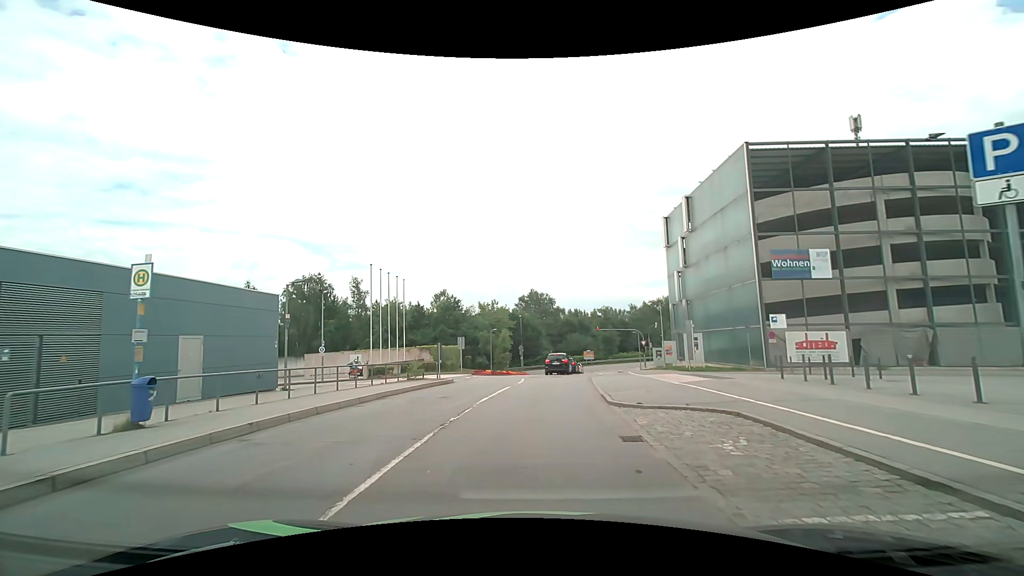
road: residential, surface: asphalt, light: Day
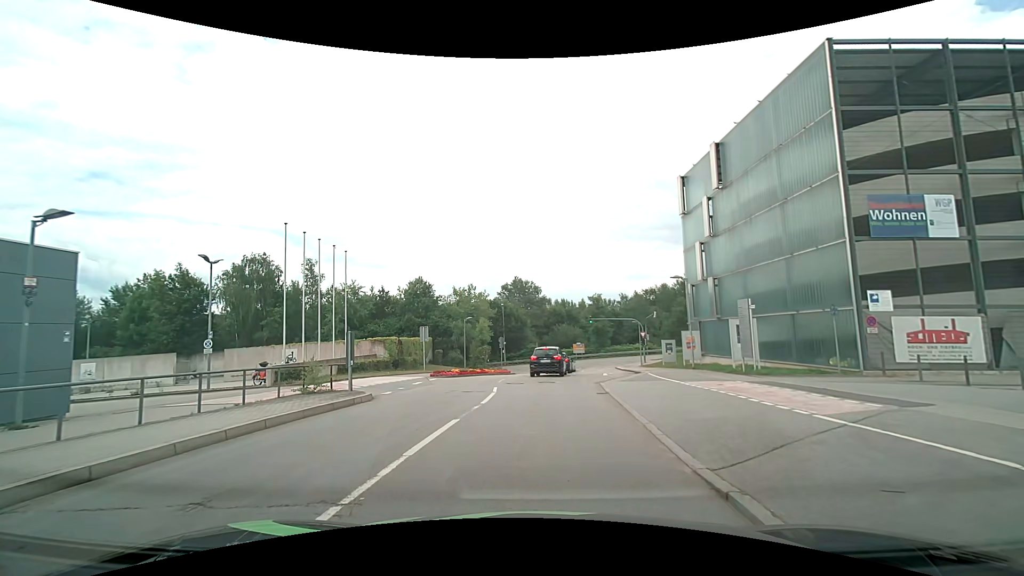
(+0.2, +10.2) m; +1°
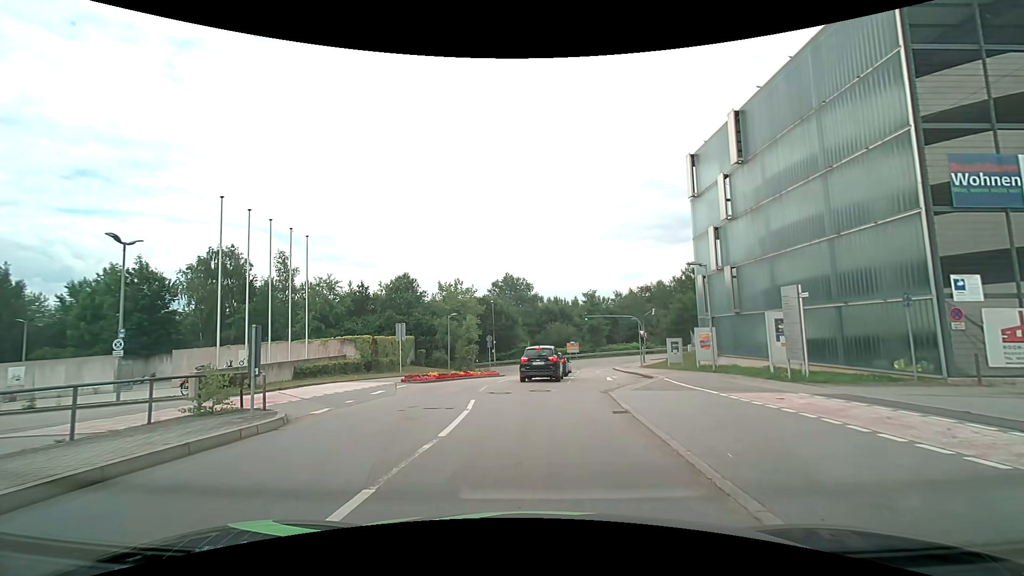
(+0.1, +4.5) m; +2°
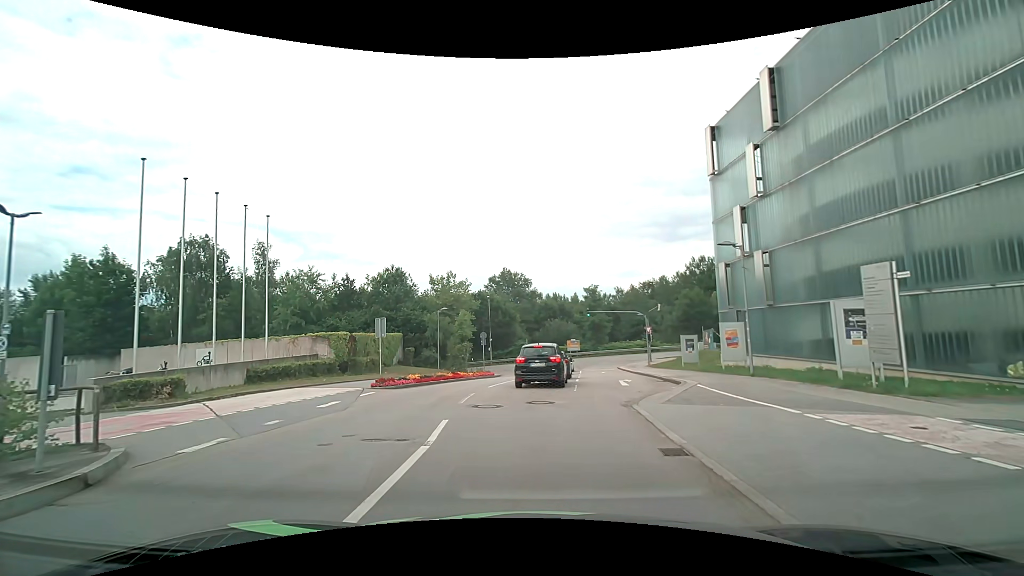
(0.0, +4.2) m; +1°
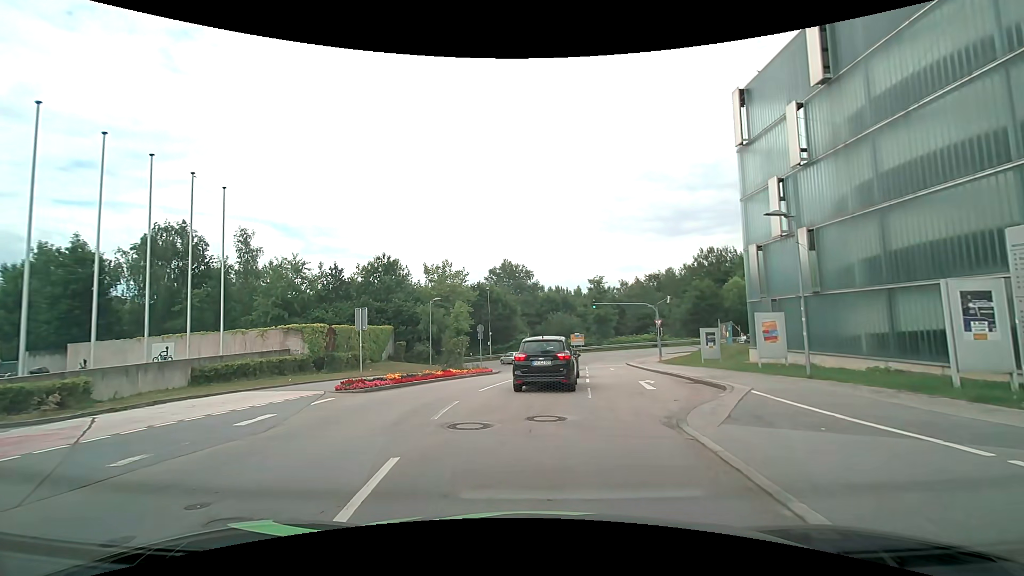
(0.0, +3.7) m; 0°
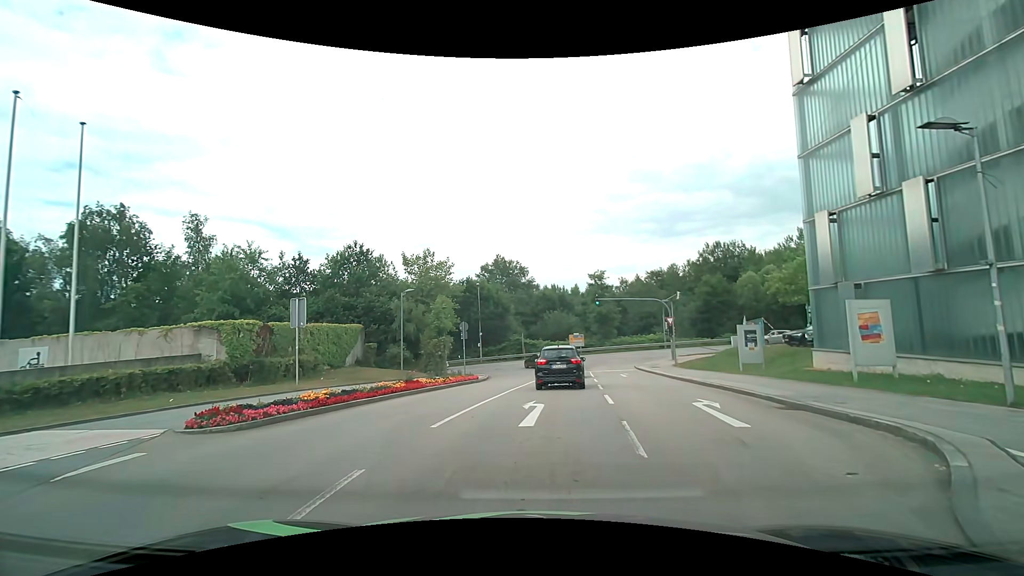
(0.0, +6.6) m; 0°
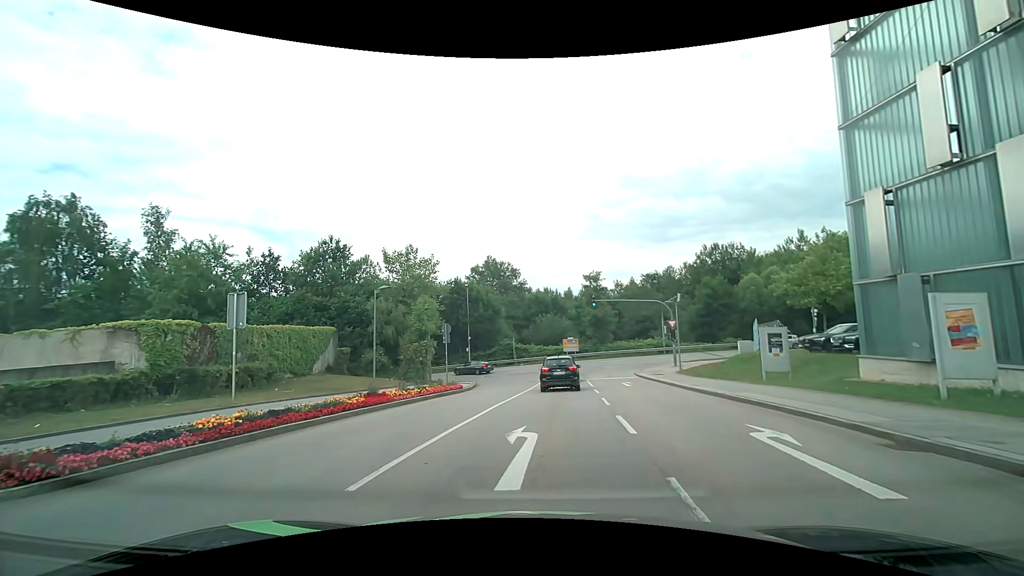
(0.0, +3.7) m; +1°
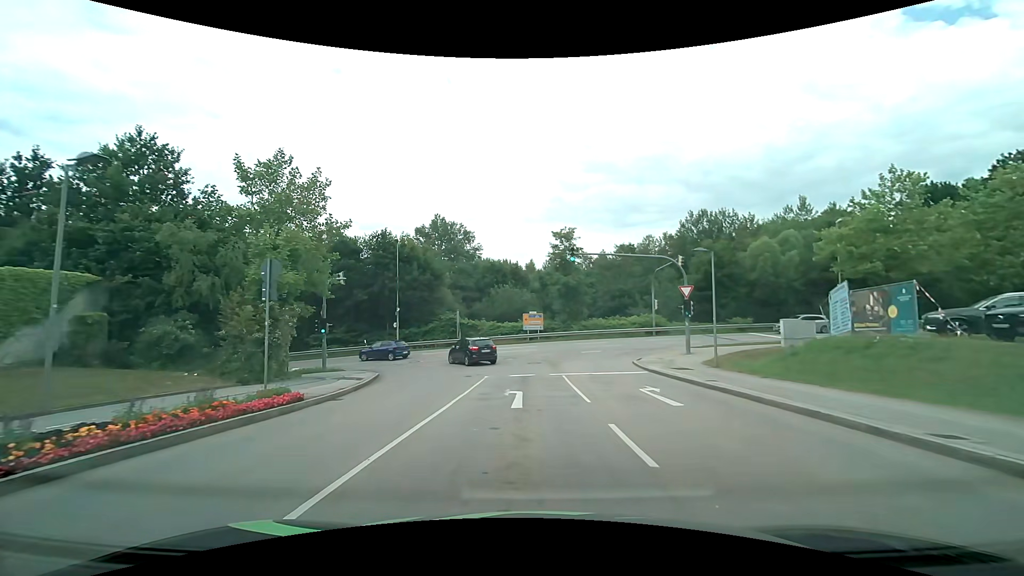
(+0.6, +15.5) m; +4°
